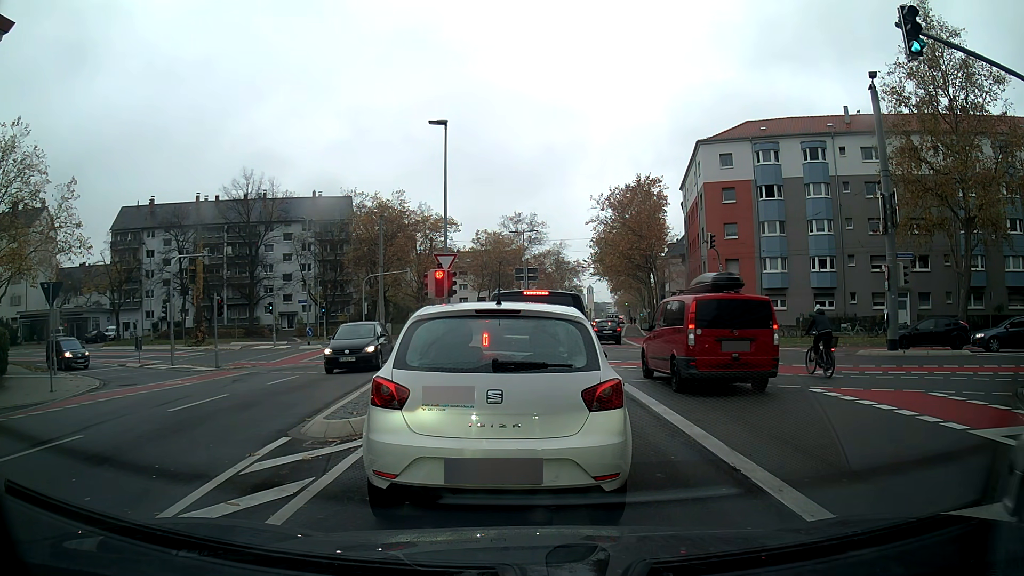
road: secondary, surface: asphalt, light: Day
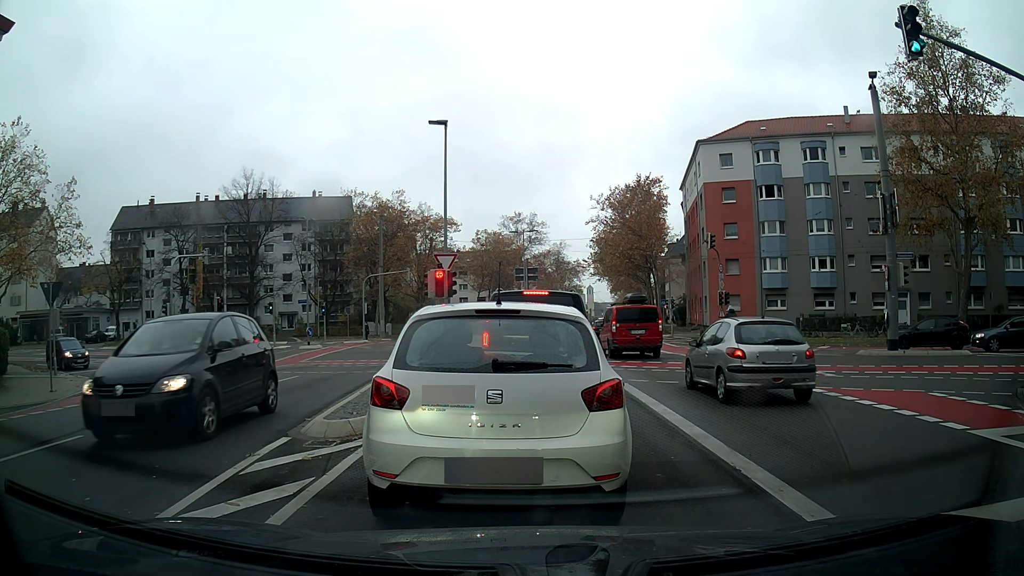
(0.0, 0.0) m; 0°
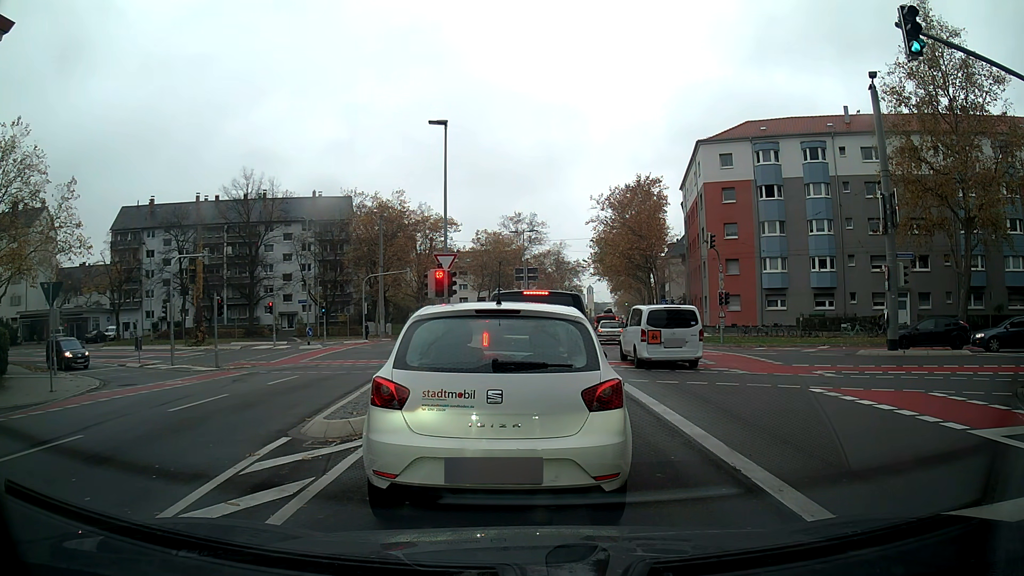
(0.0, 0.0) m; 0°
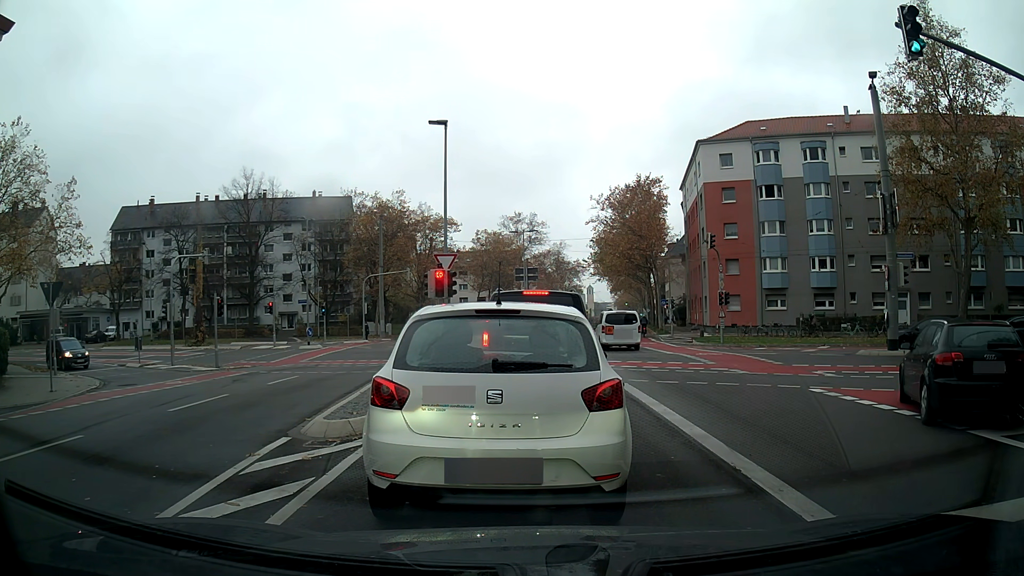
(0.0, 0.0) m; 0°
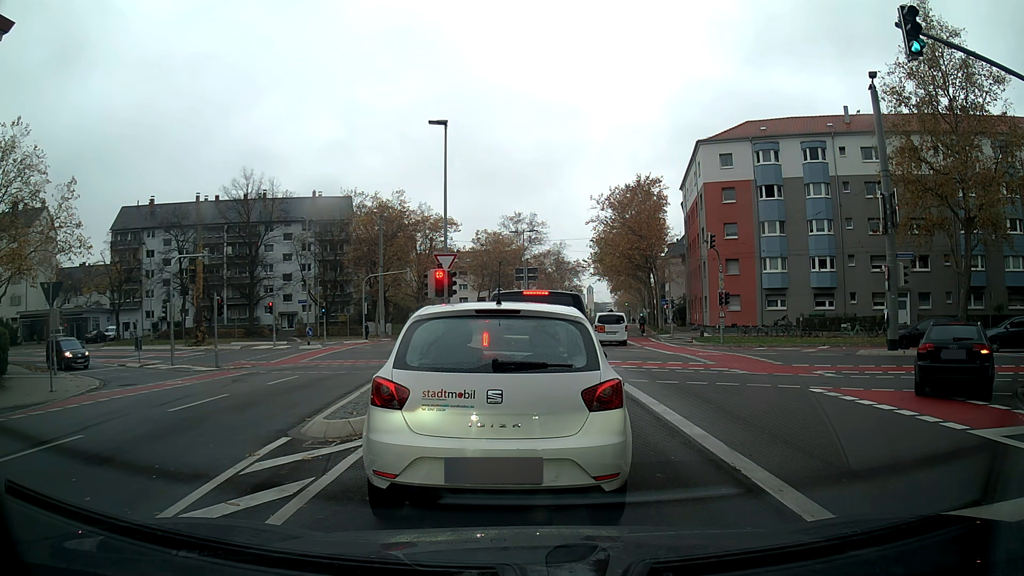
(0.0, 0.0) m; 0°
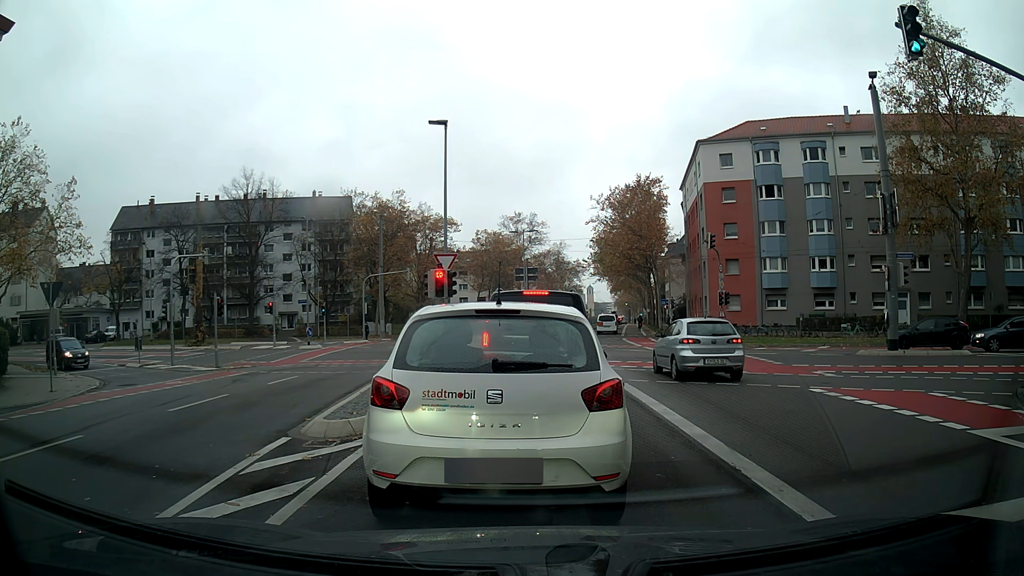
(0.0, 0.0) m; 0°
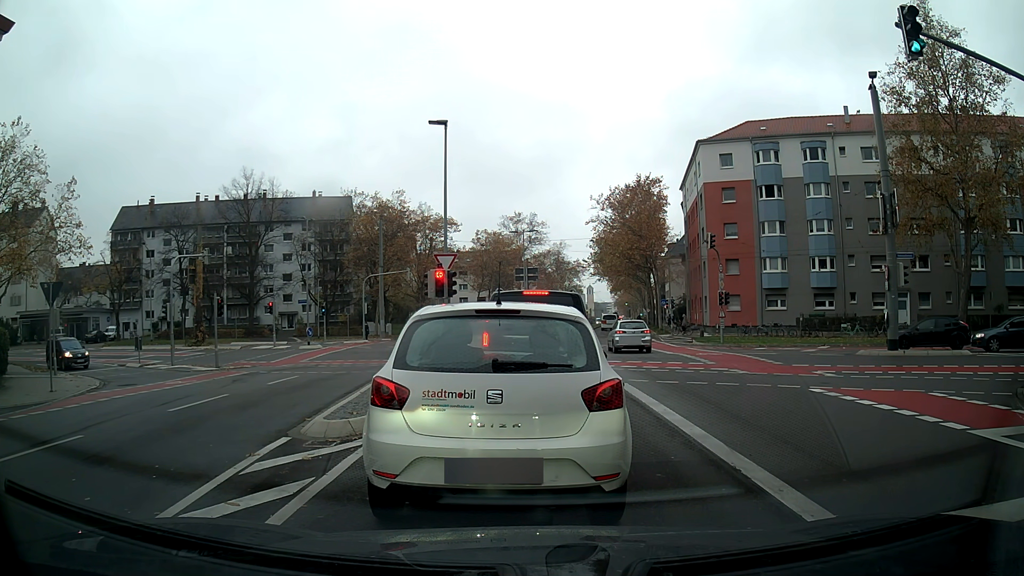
(0.0, 0.0) m; 0°
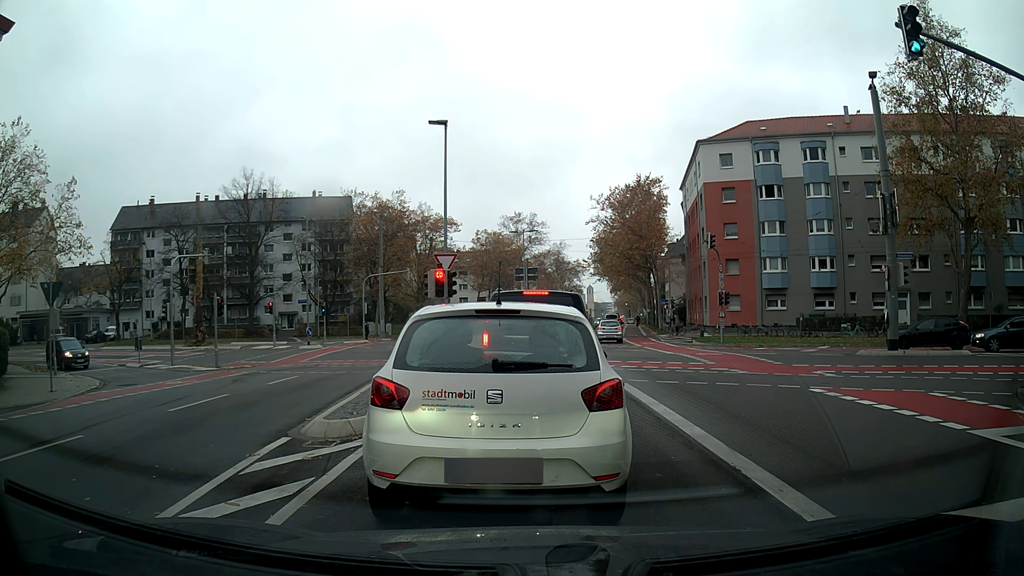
(0.0, 0.0) m; 0°
